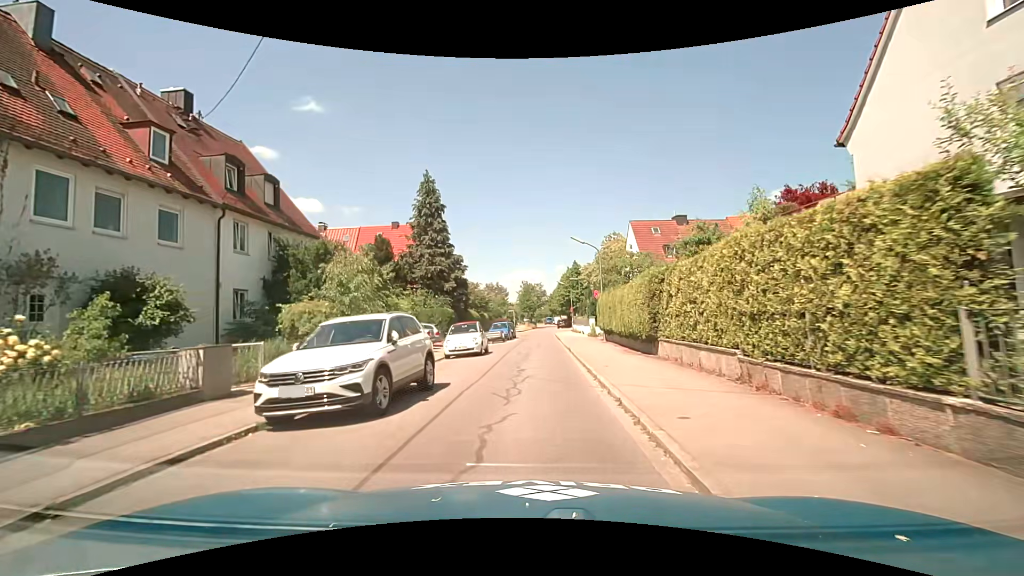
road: residential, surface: asphalt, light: Day
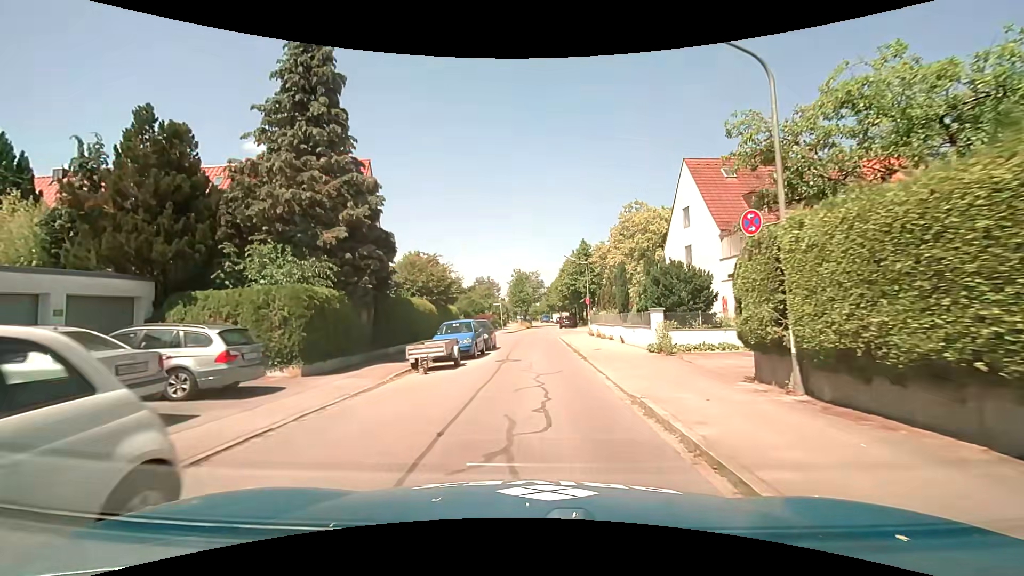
(-0.1, +20.5) m; 0°
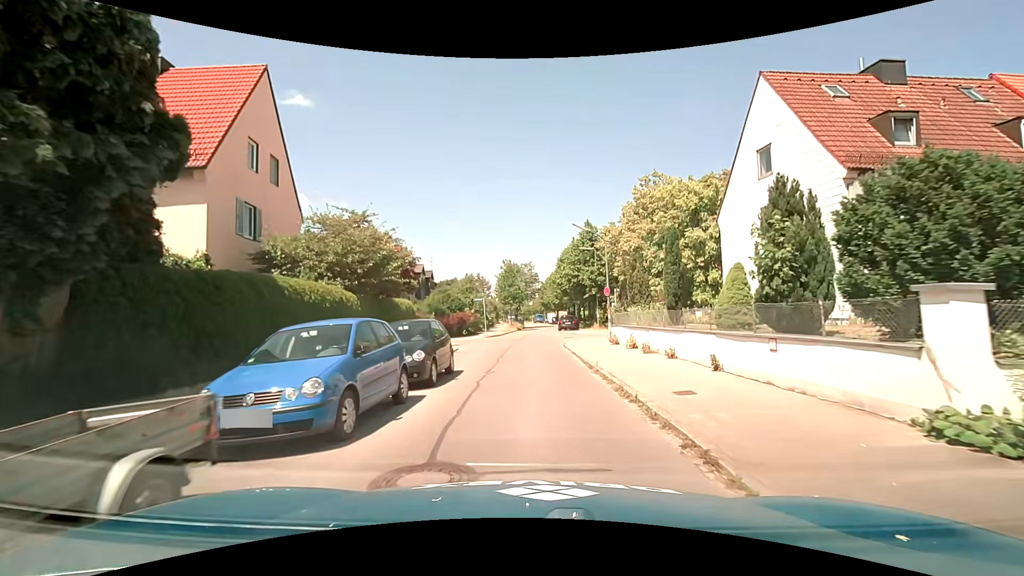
(+0.1, +12.3) m; +2°
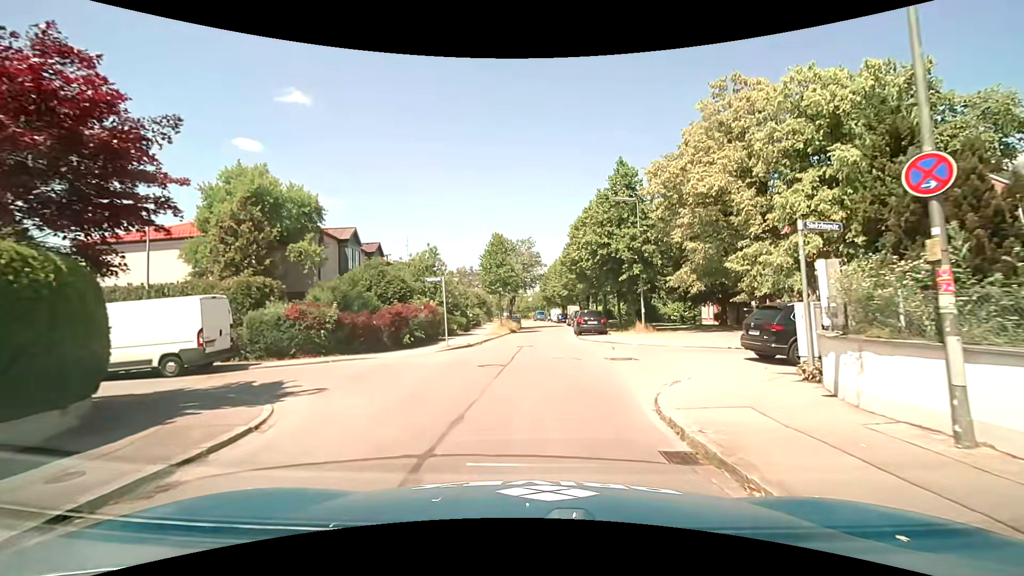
(-0.2, +19.6) m; -1°
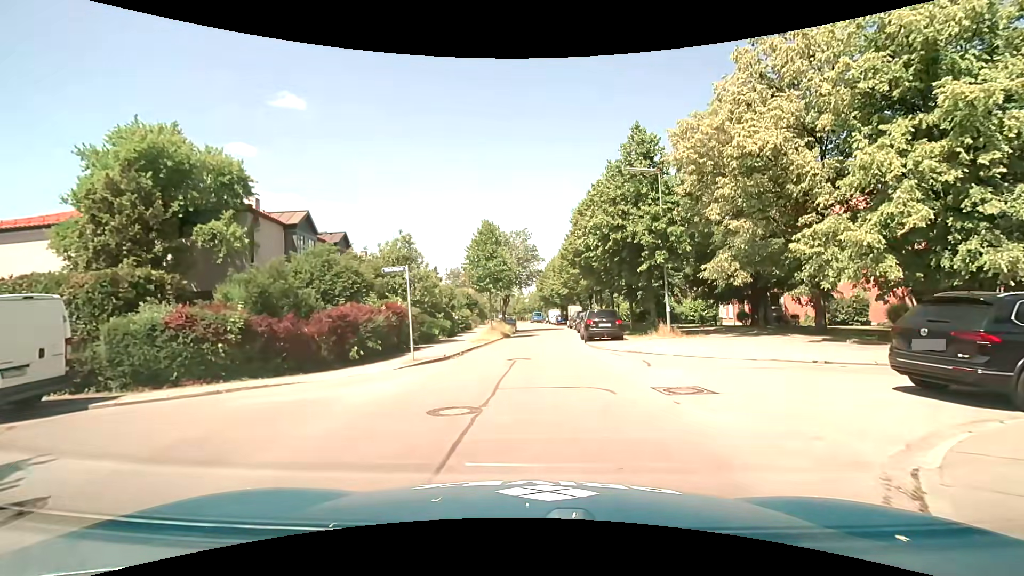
(0.0, +6.0) m; 0°
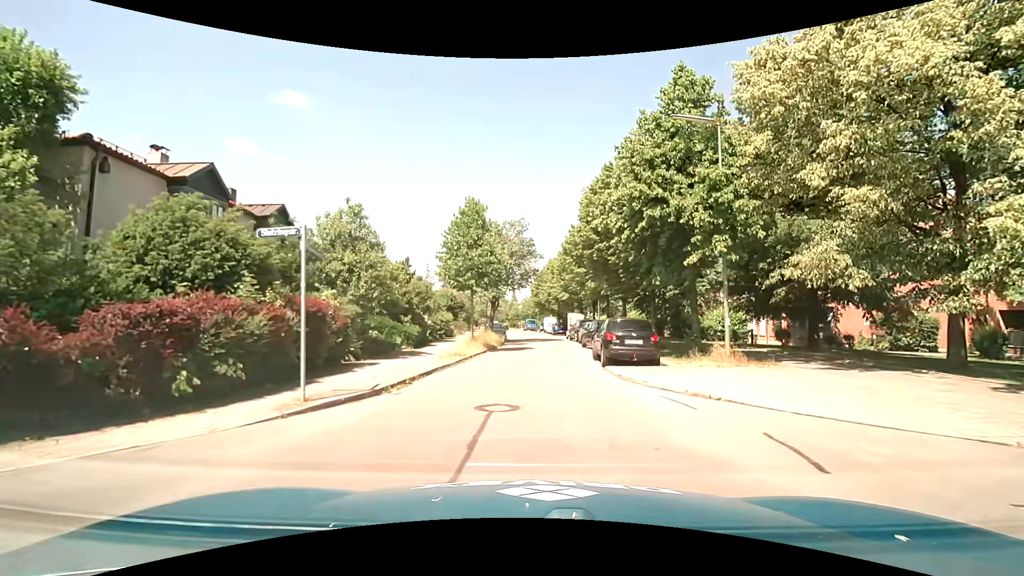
(0.0, +7.6) m; +2°
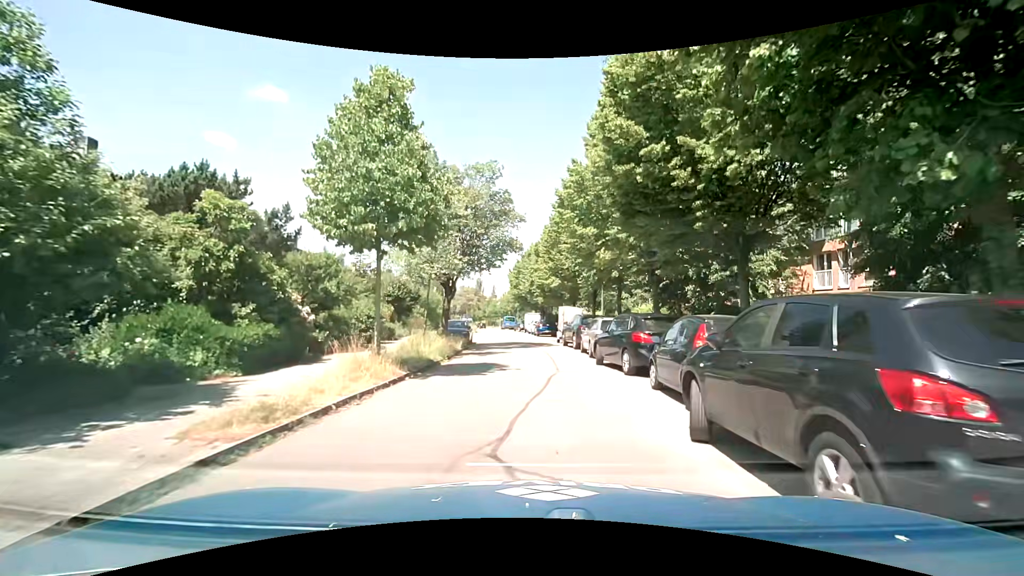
(+0.1, +13.3) m; +2°
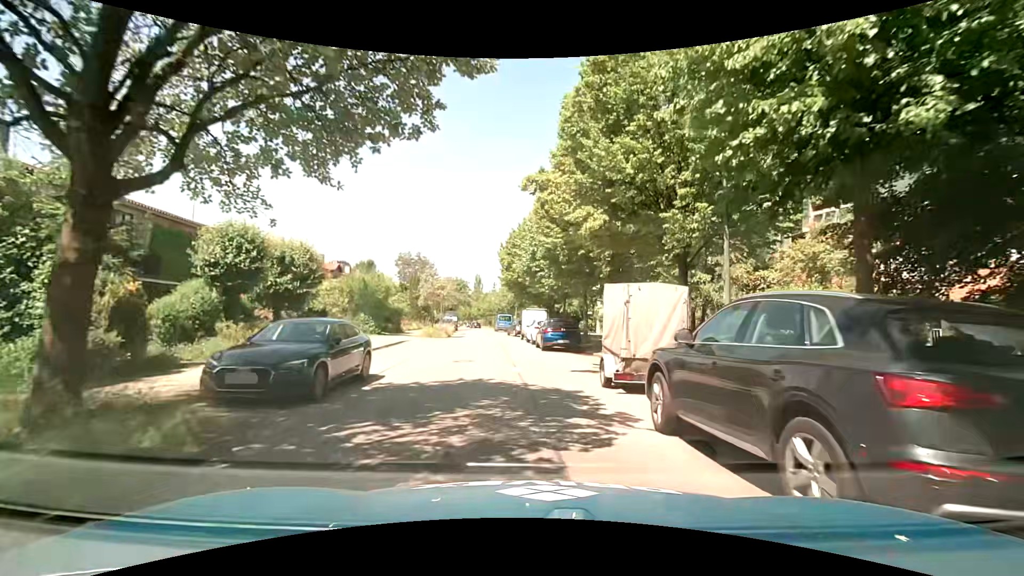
(+0.2, +20.1) m; +1°
(0, +10) (-1, +20) (-2, +30) (-4, +40) (-5, +50) (-5, +60) (-8, +69) (-8, +79) (-9, +89) (-11, +99) m
